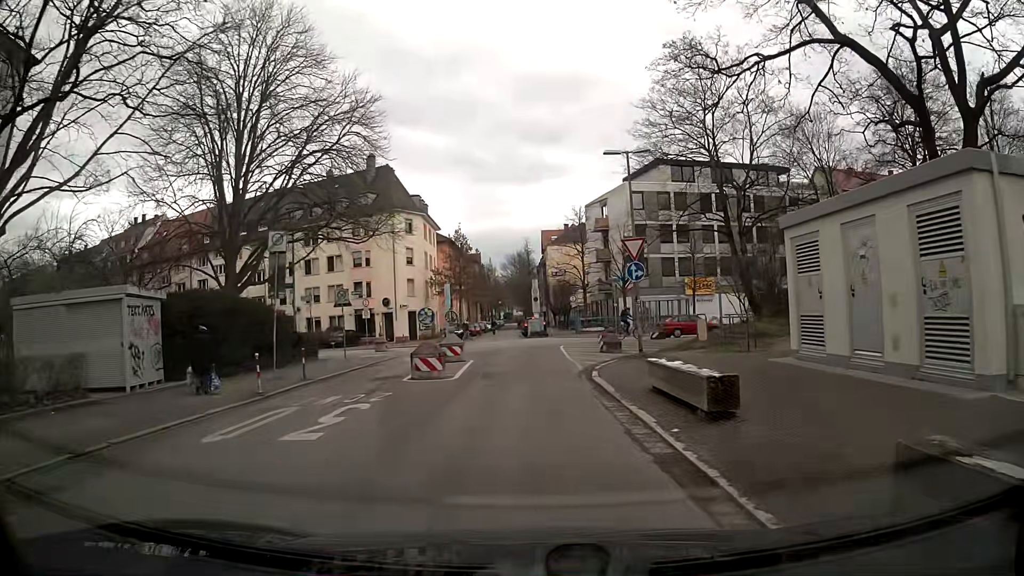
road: residential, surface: asphalt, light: Day
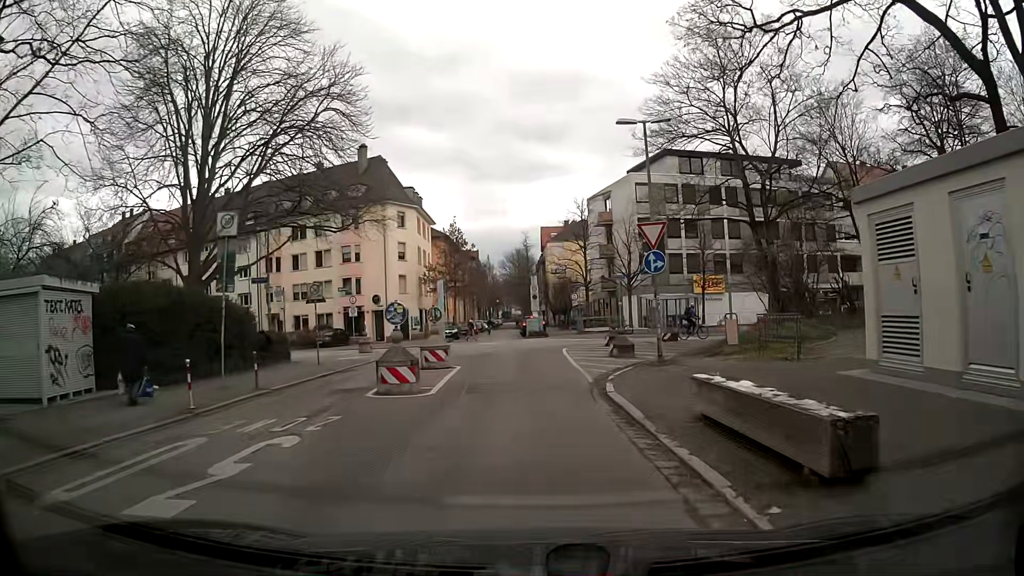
(0.0, +3.4) m; -1°
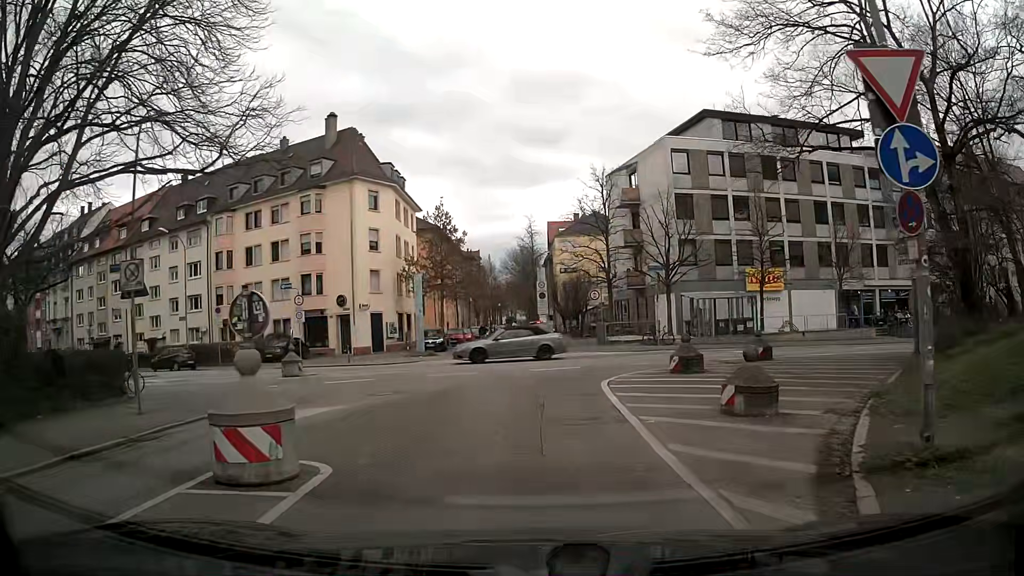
(+0.2, +12.3) m; 0°
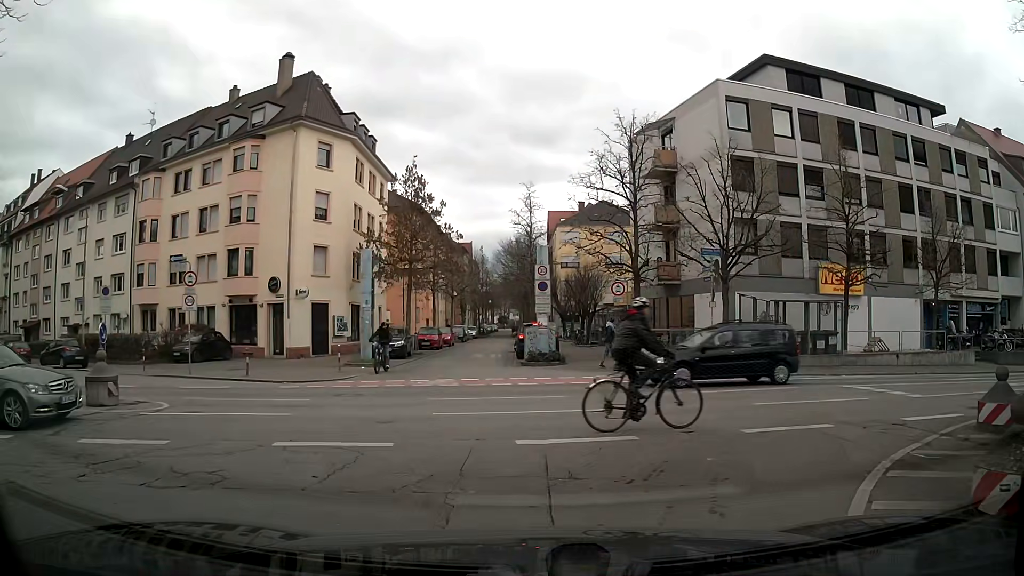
(0.0, +11.6) m; -2°
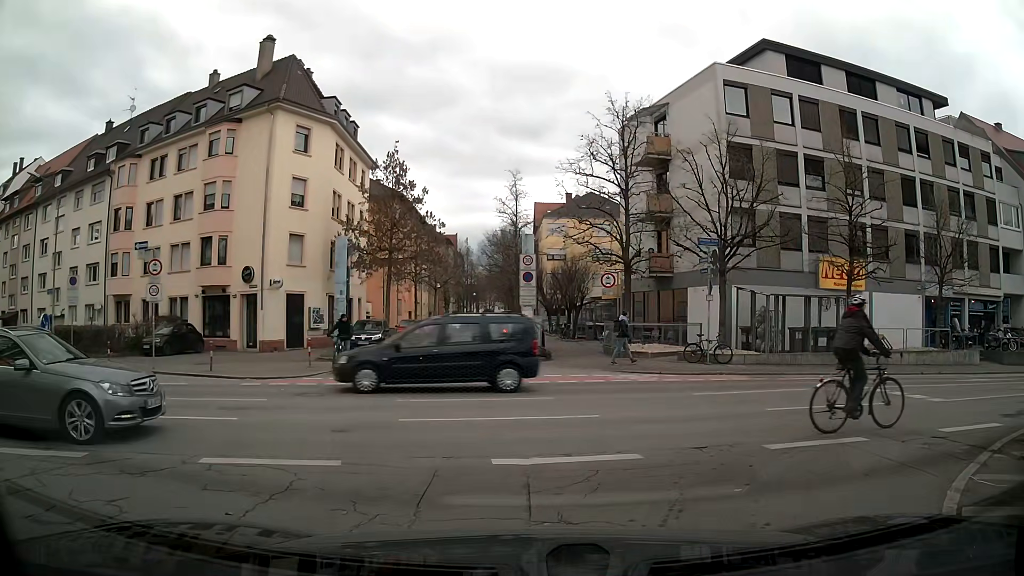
(+0.1, +1.6) m; +1°
